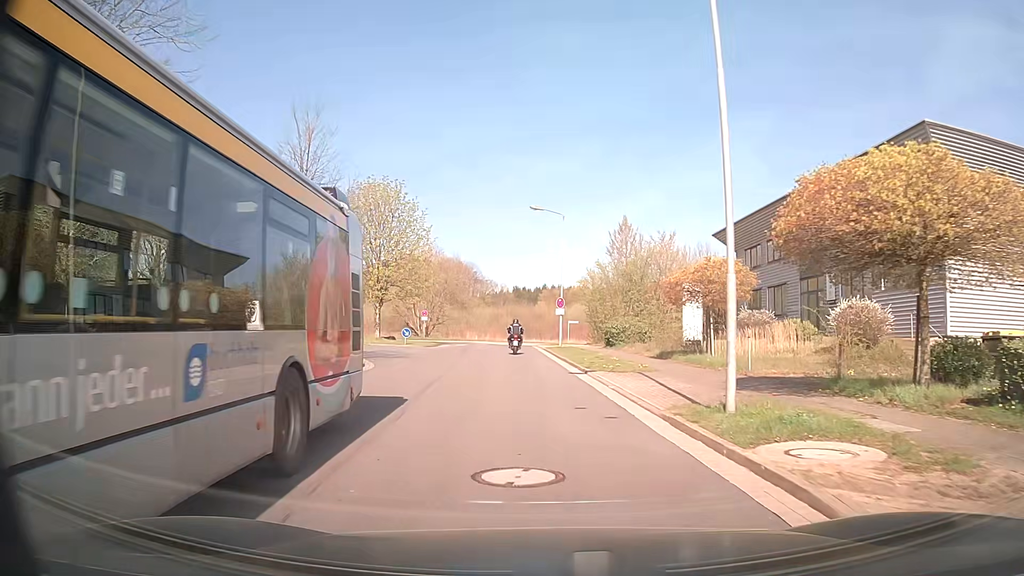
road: residential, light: Day
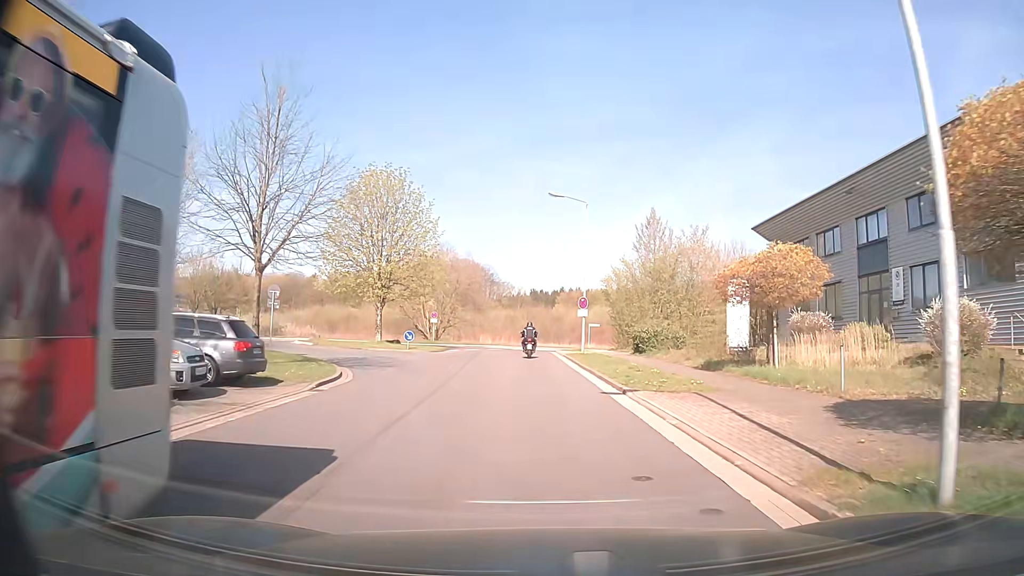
(-0.1, +4.8) m; -1°
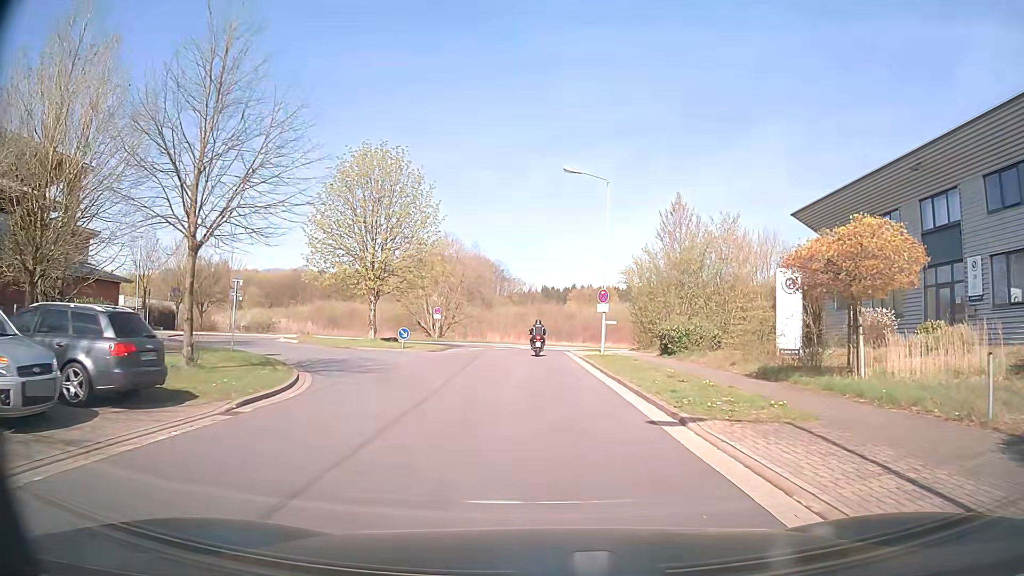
(0.0, +4.7) m; 0°
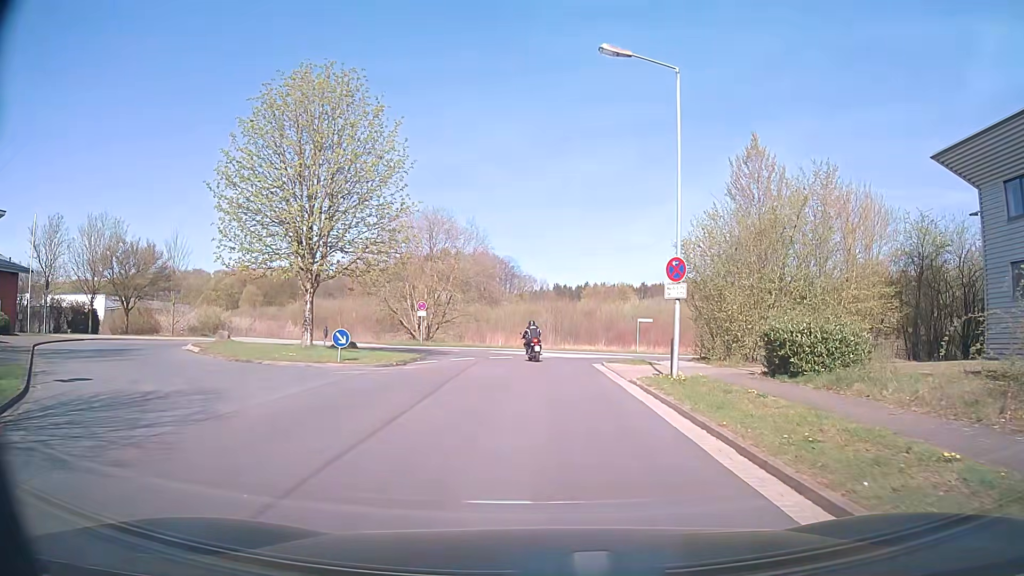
(-0.3, +13.2) m; -2°
(0, +10) (0, +20) (-1, +30) (-7, +37) (-17, +36) (-18, +26) (-12, +18) (-6, +10) (-3, +1) (-2, -9) m
